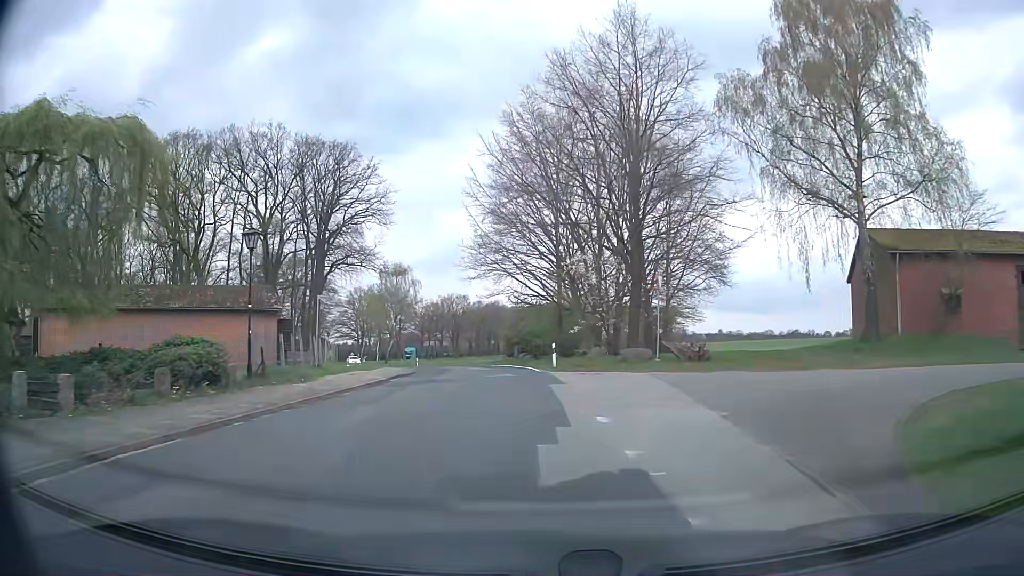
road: secondary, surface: asphalt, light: Day
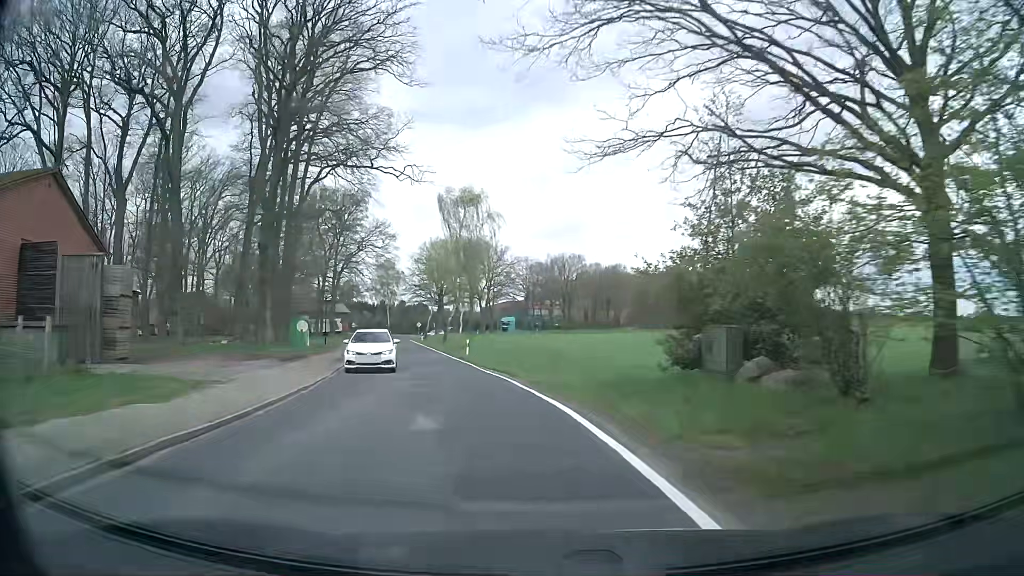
(-2.7, +38.7) m; -10°
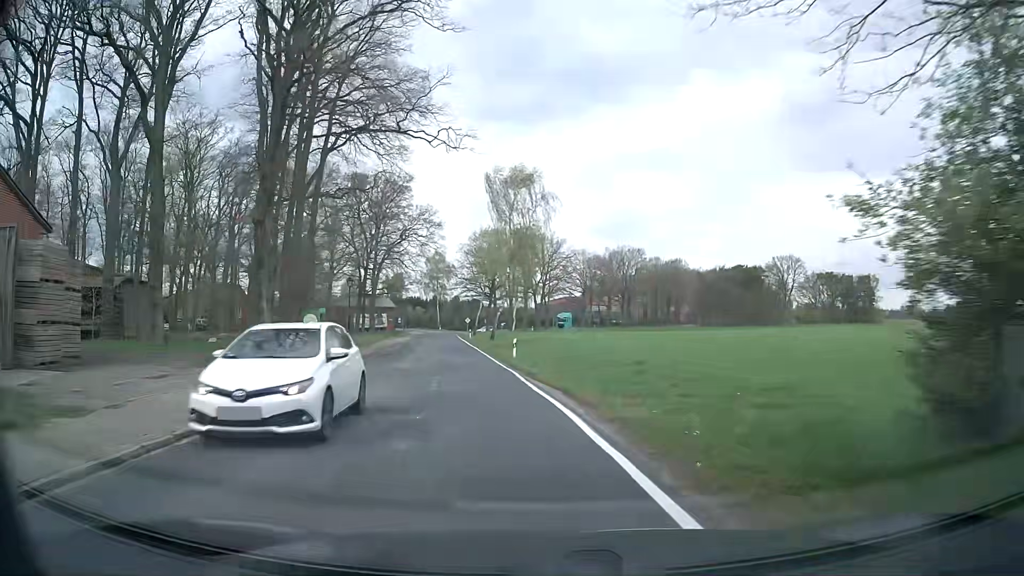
(-0.2, +7.9) m; -5°
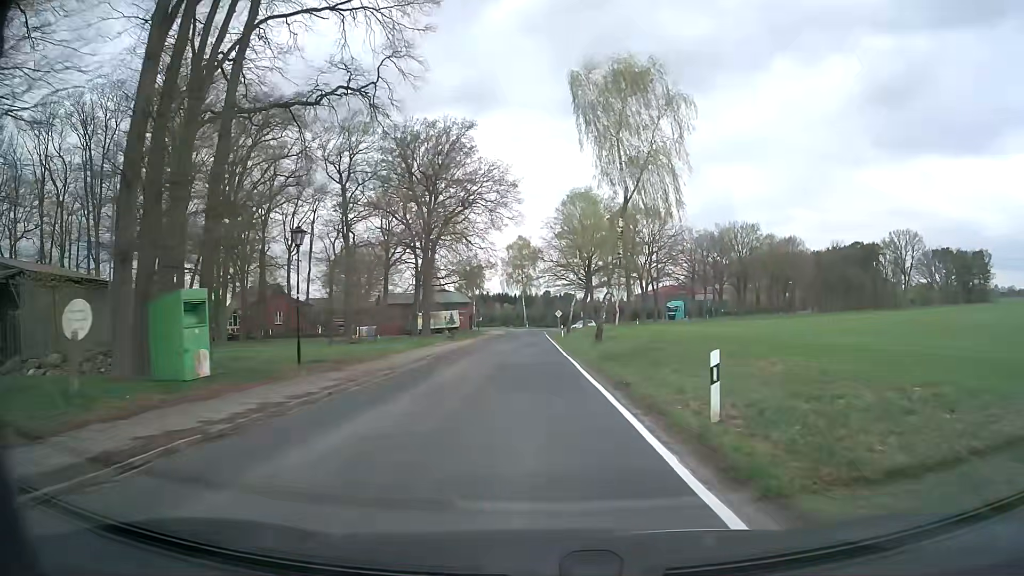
(-2.0, +23.8) m; -7°
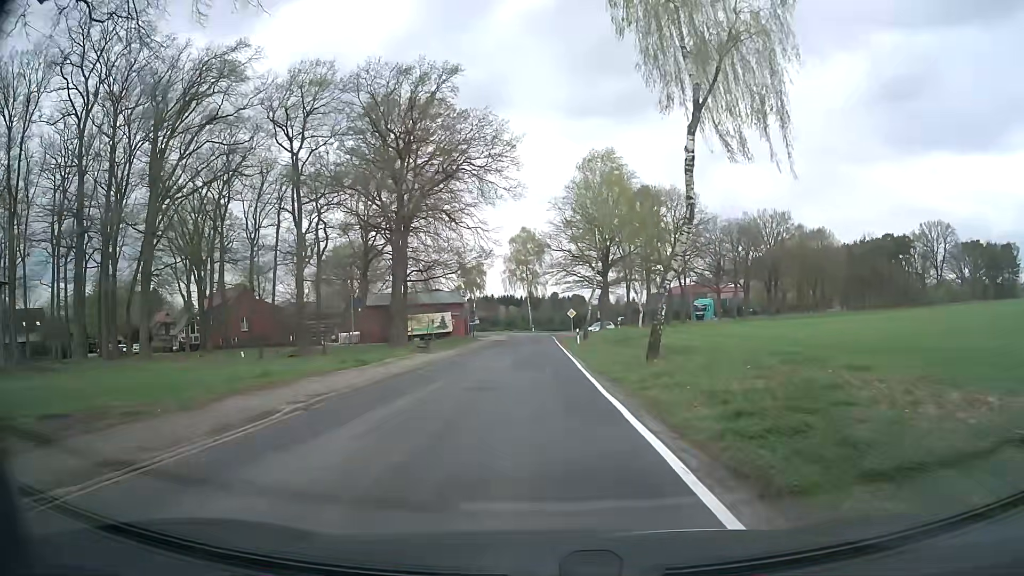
(-0.1, +16.0) m; -1°
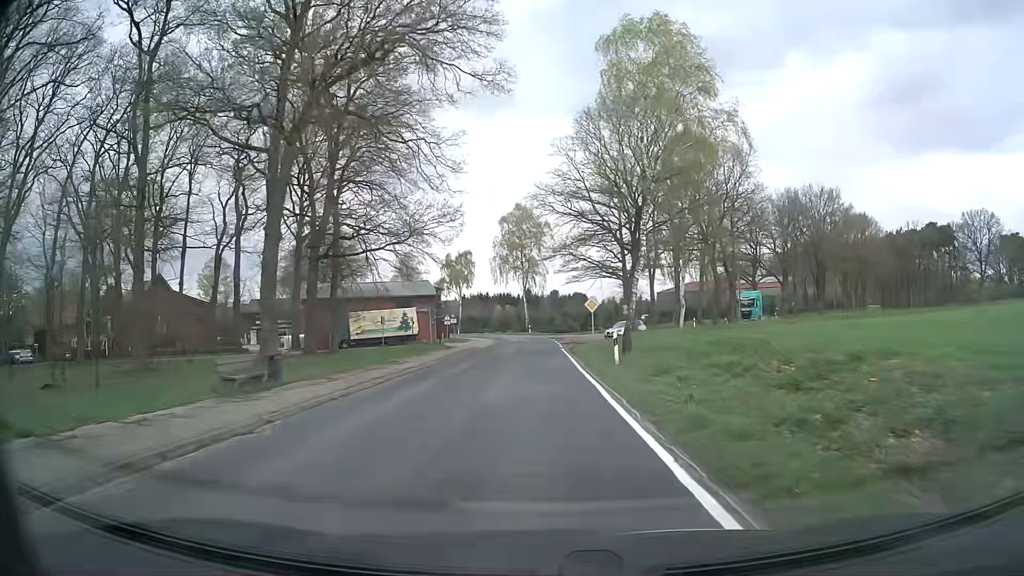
(-0.1, +23.6) m; 0°
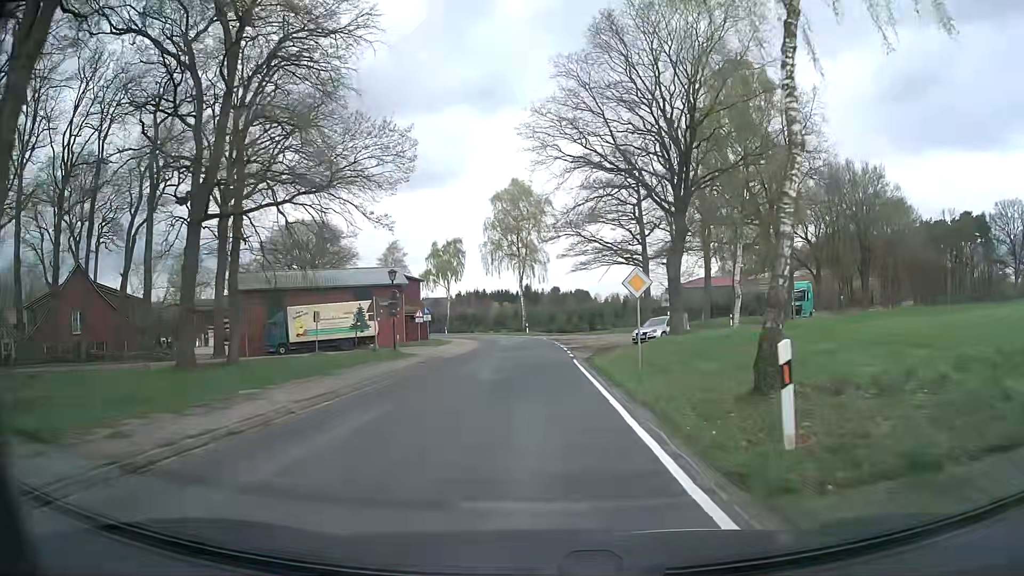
(-0.1, +15.7) m; 0°
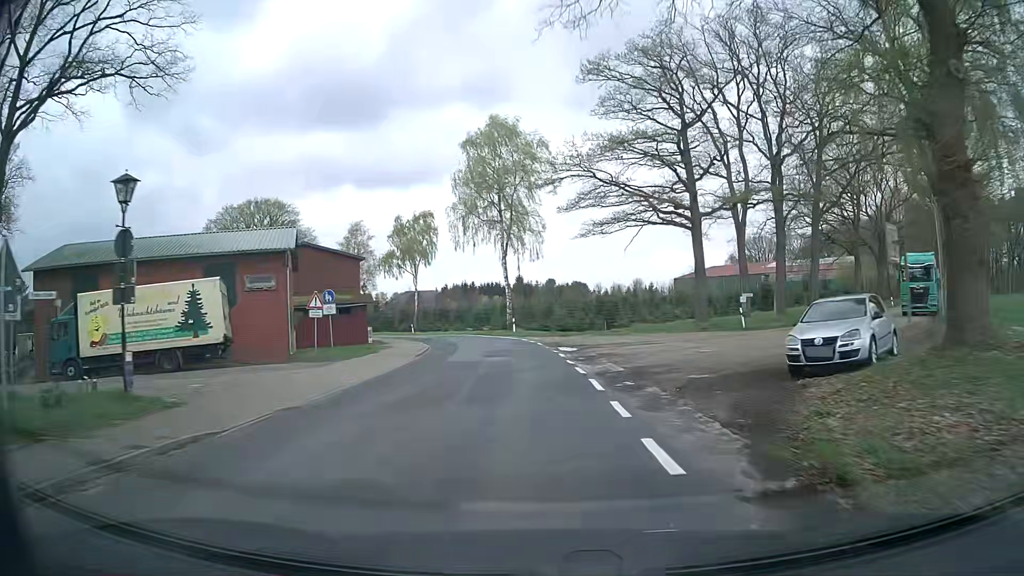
(+0.1, +23.4) m; 0°
(0, +10) (0, +20) (-1, +30) (-2, +40) (-4, +50) (-8, +59) (-12, +68) (-16, +77) (-21, +86) (-26, +95) m
